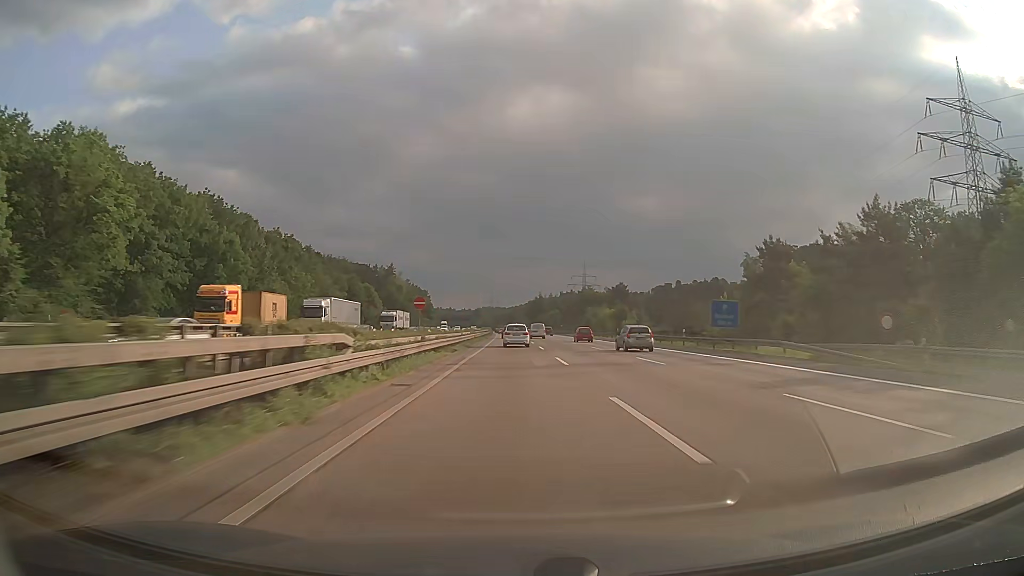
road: motorway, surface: asphalt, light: Day
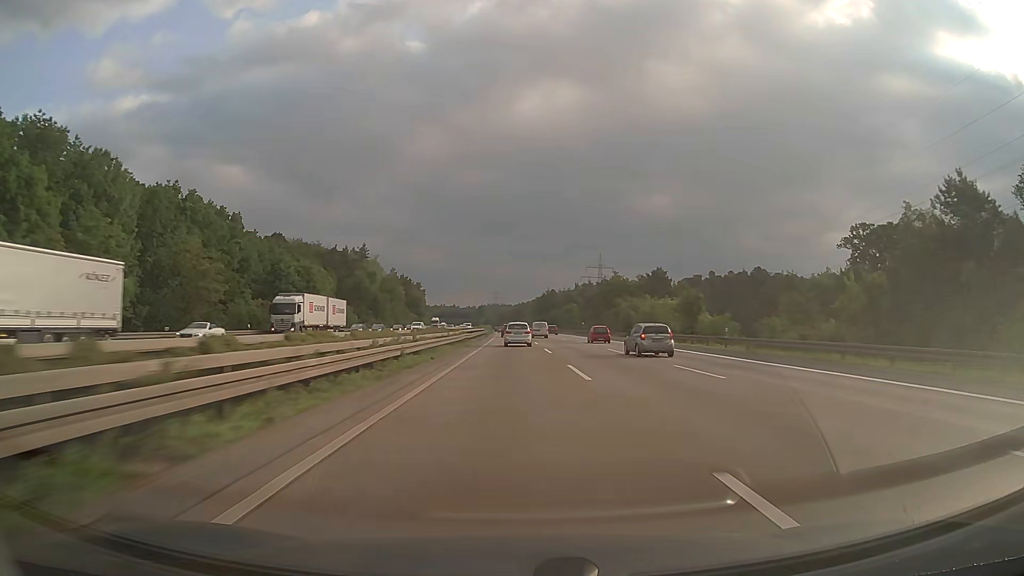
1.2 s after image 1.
(-0.2, +42.4) m; -1°
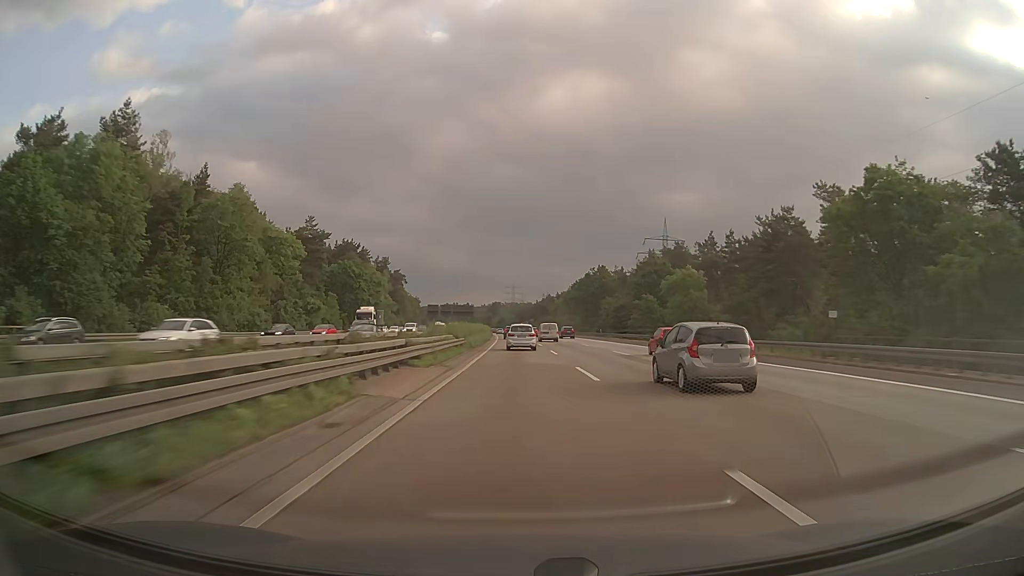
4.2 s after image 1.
(-1.4, +104.6) m; -2°
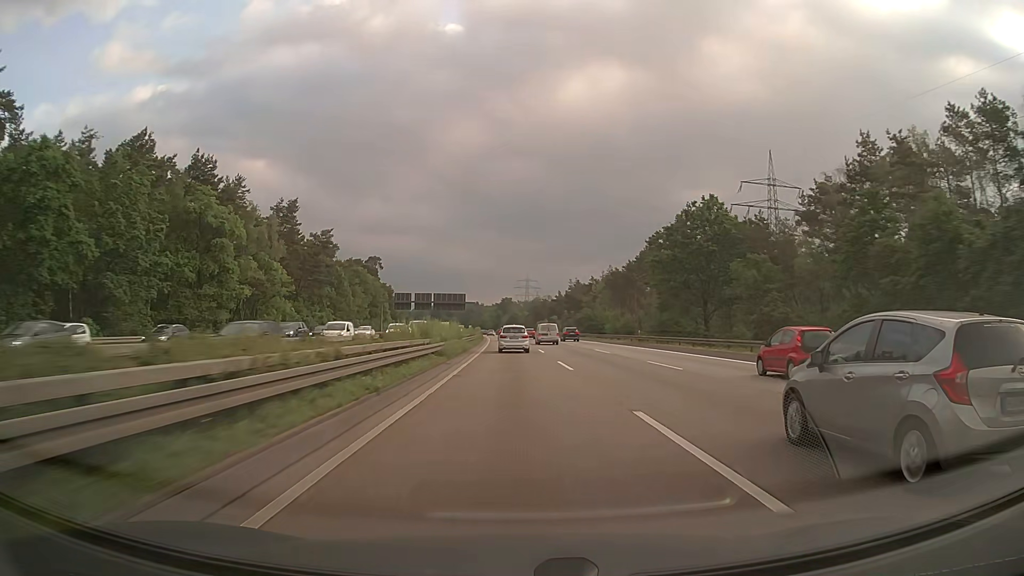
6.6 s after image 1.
(-0.6, +83.4) m; -1°
(0, +10) (0, +20) (0, +30) (0, +40) (0, +50) (-1, +60) (-1, +70) (-1, +80) (-2, +90) (-2, +100) m
